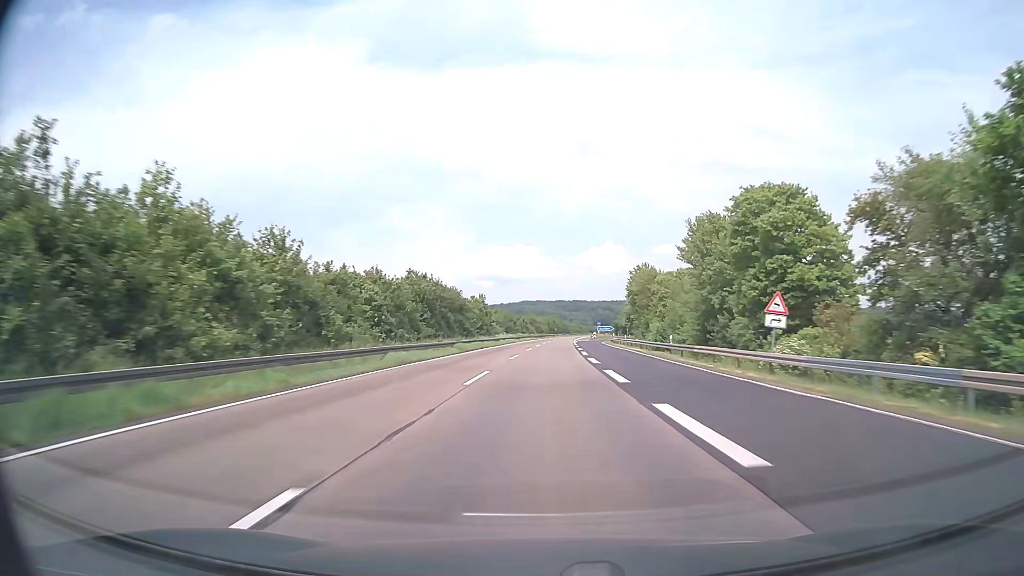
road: motorway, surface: asphalt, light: Day
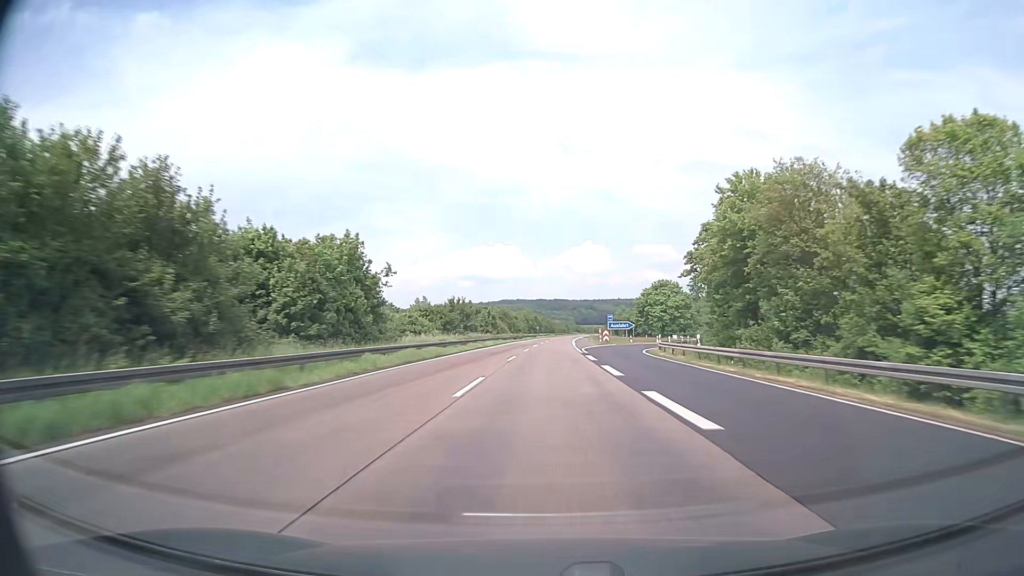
(+0.7, +57.1) m; +2°
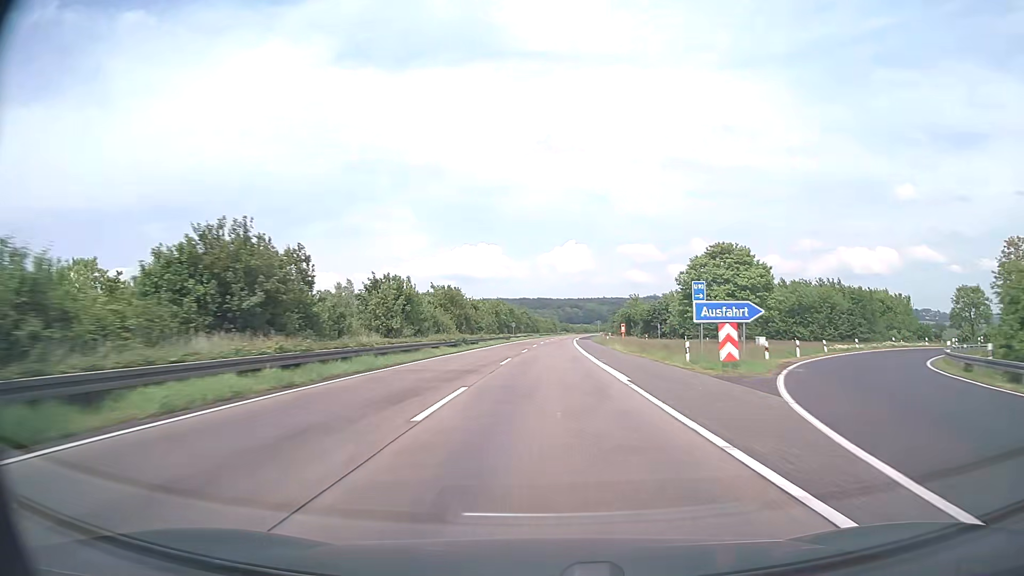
(+0.8, +57.1) m; +1°
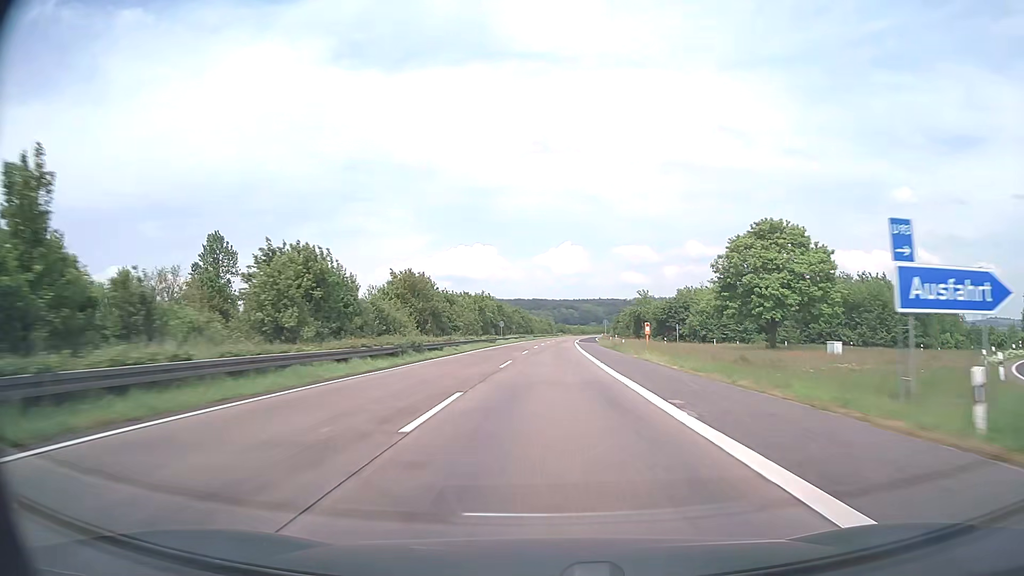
(+0.1, +19.0) m; 0°
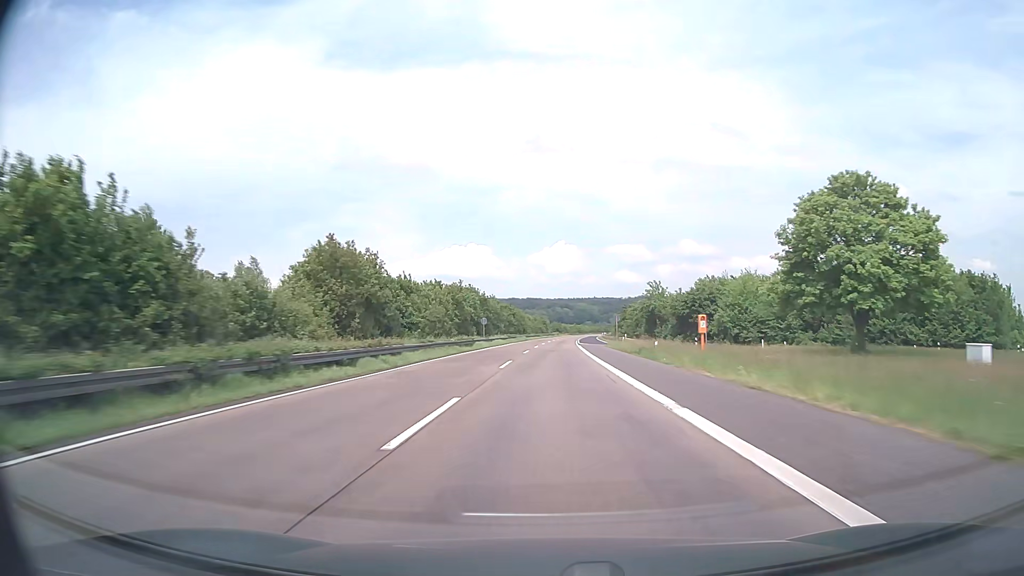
(+0.1, +19.0) m; +1°
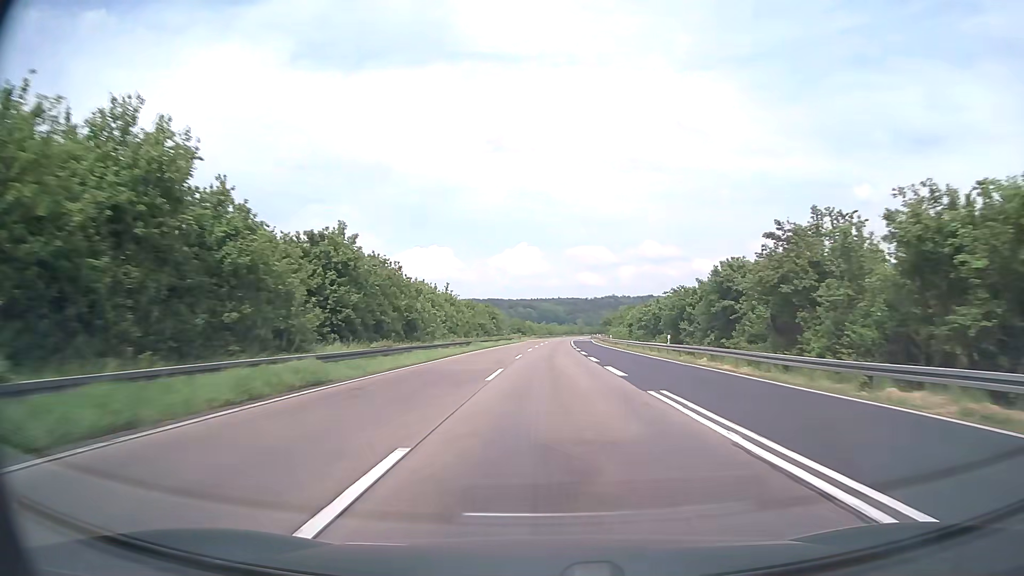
(+2.1, +95.1) m; +3°
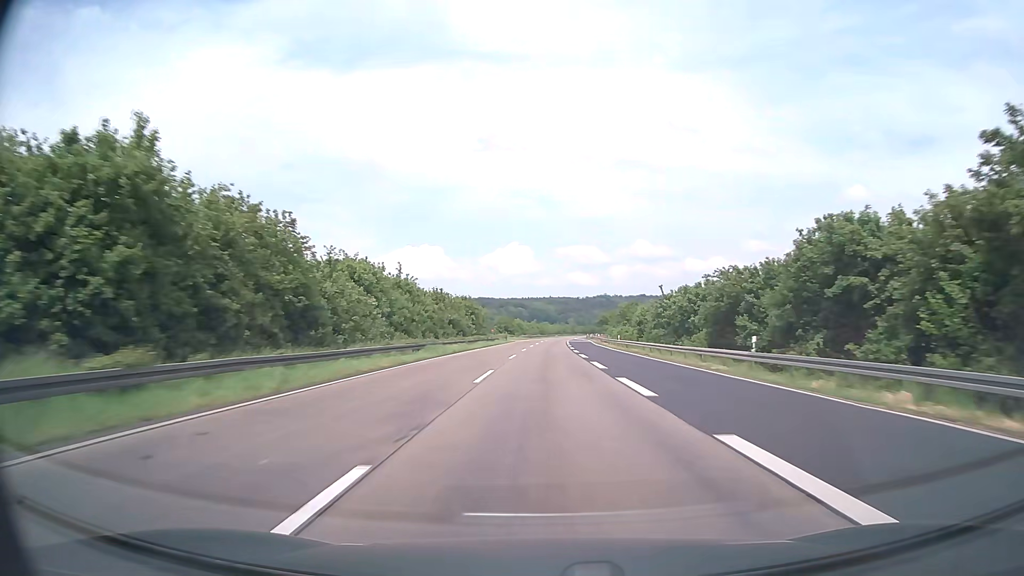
(+0.1, +19.0) m; +1°
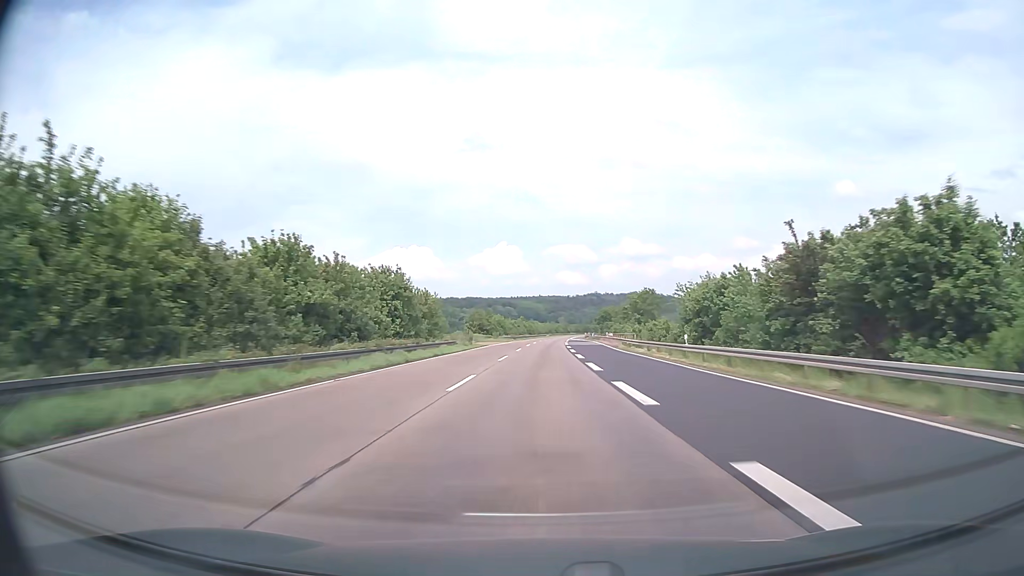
(+0.3, +38.1) m; +1°
